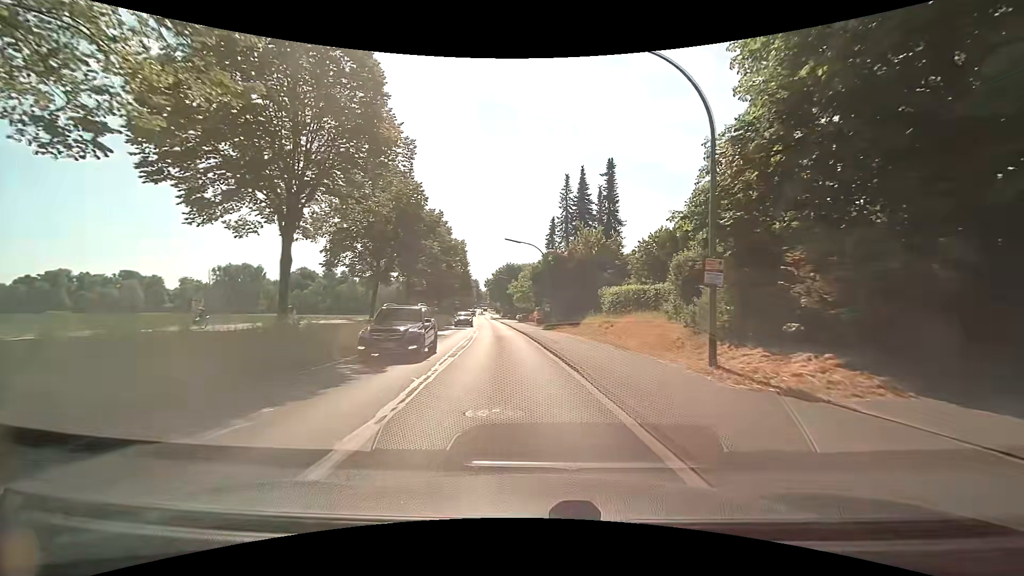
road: tertiary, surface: asphalt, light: Day
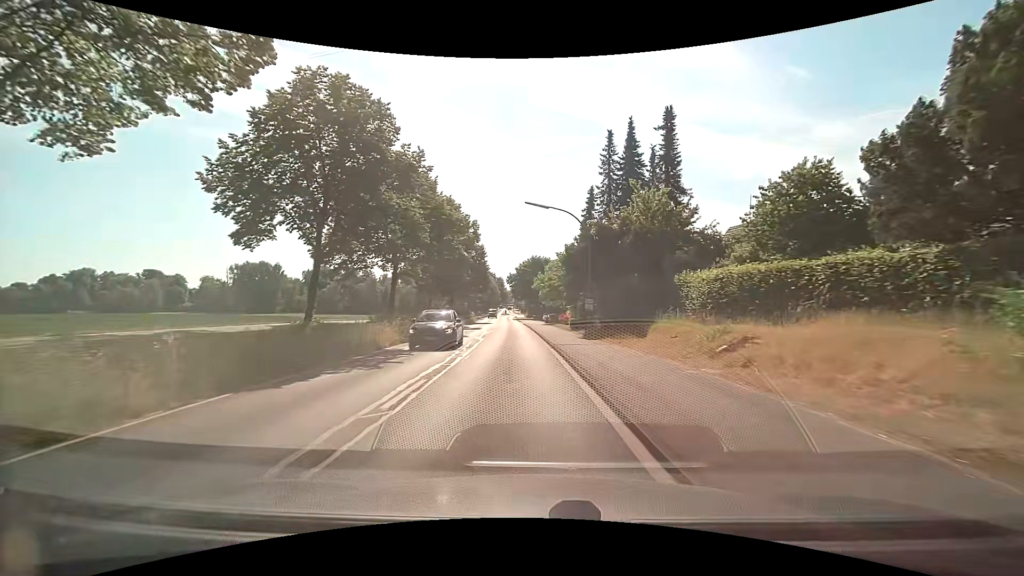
(-0.4, +14.3) m; -3°
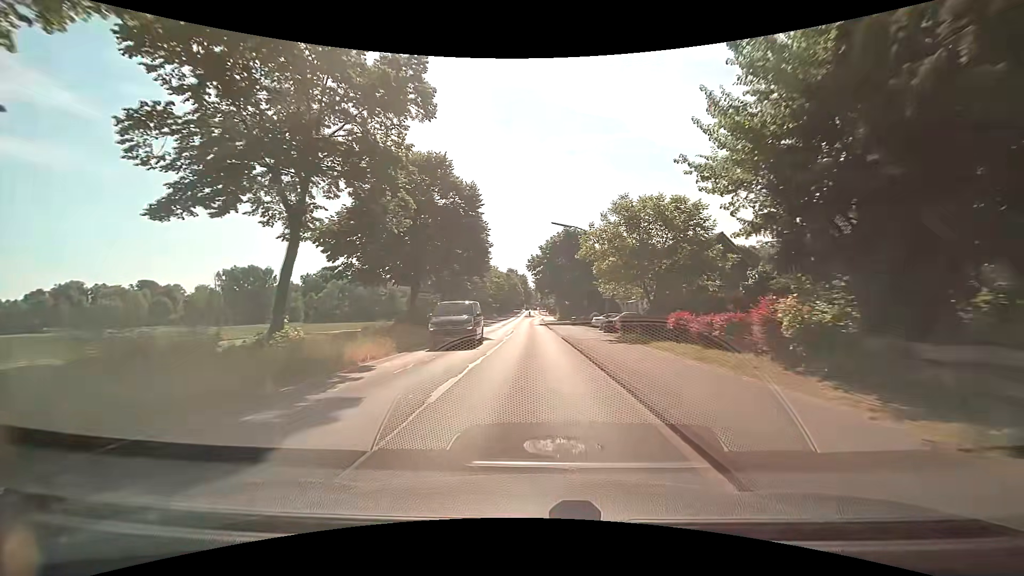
(-1.4, +35.8) m; -4°
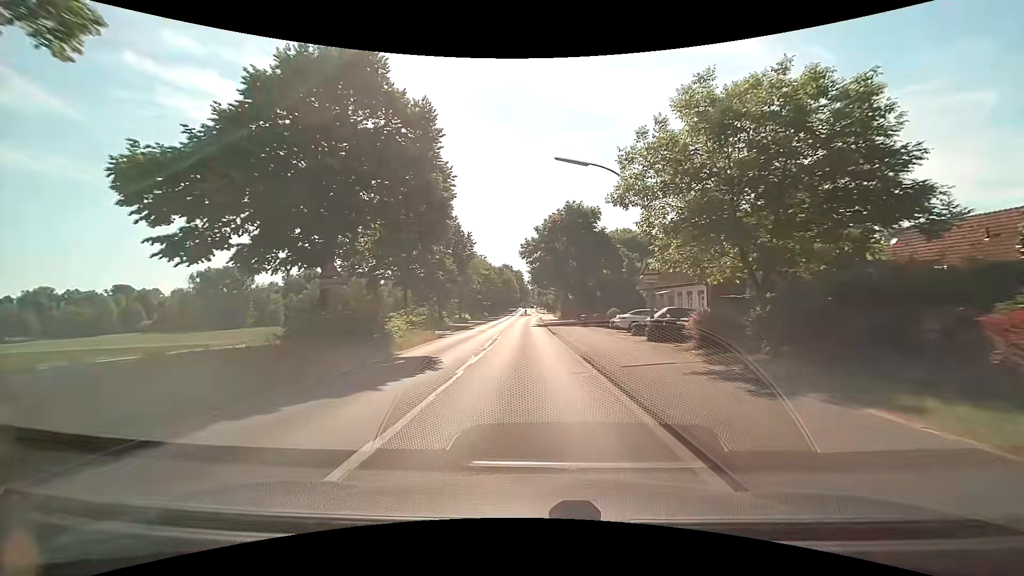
(+0.2, +14.4) m; +1°
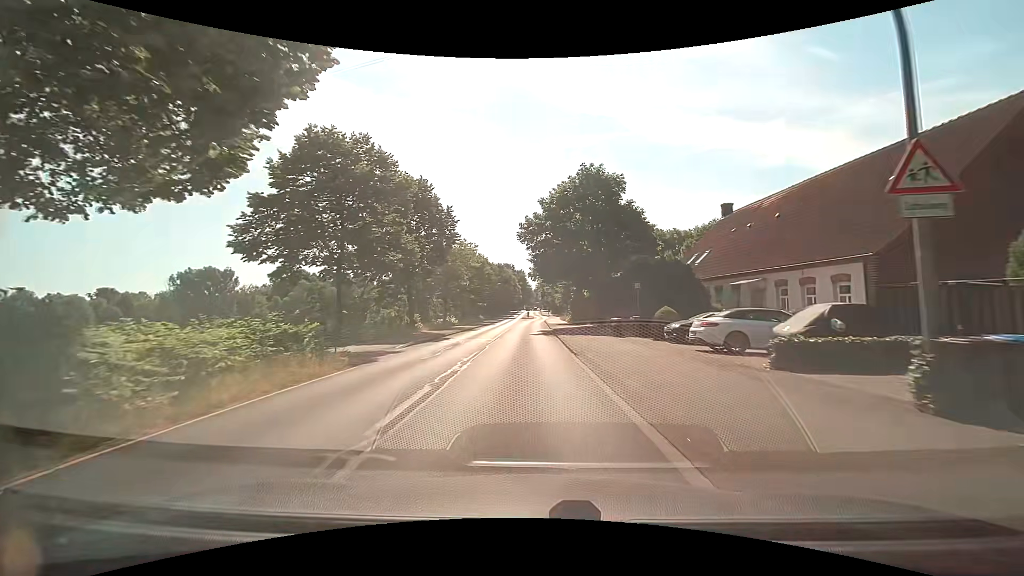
(+0.1, +14.4) m; 0°
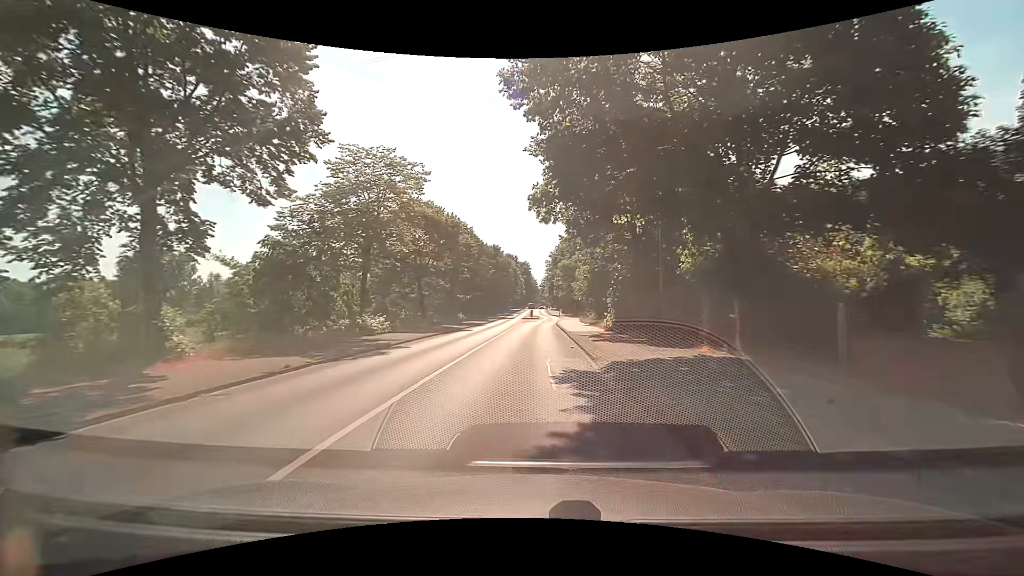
(-0.2, +28.7) m; -1°
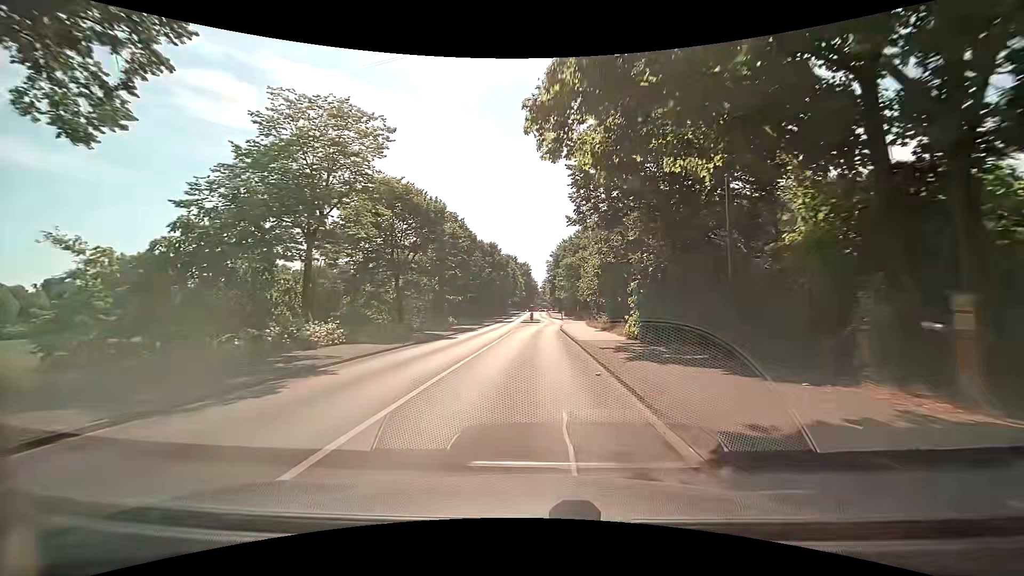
(0.0, +7.1) m; 0°
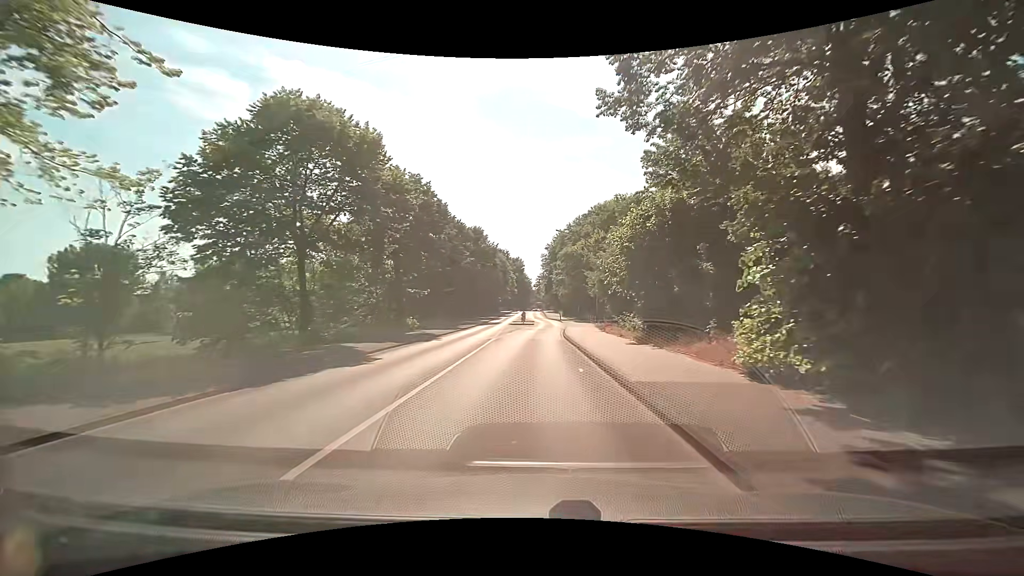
(0.0, +14.0) m; 0°
(0, +10) (+1, +20) (+1, +30) (+2, +40) (+2, +50) (+3, +60) (+2, +70) (+2, +80) (+2, +90) (+2, +100) m
